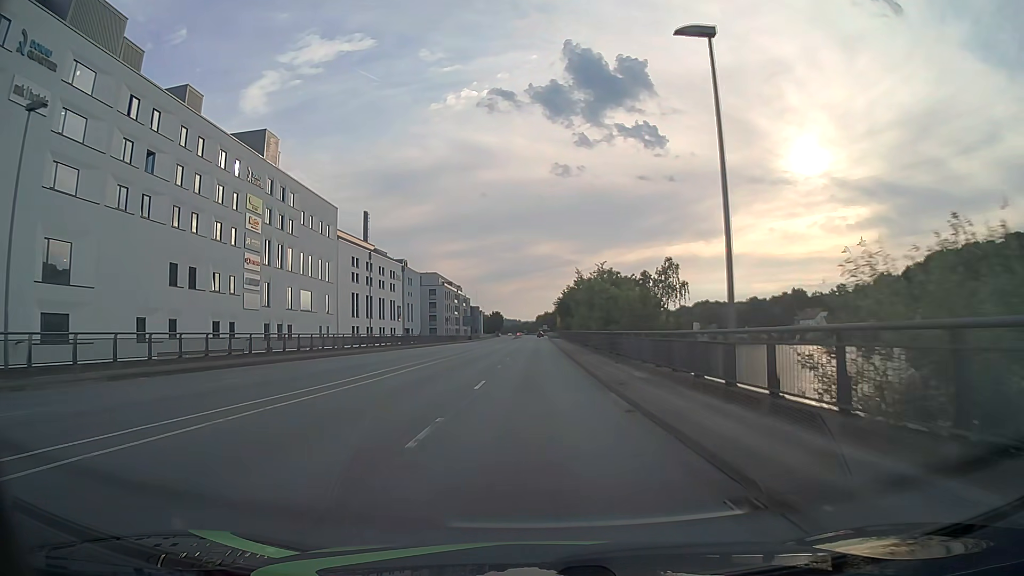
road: primary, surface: asphalt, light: Day
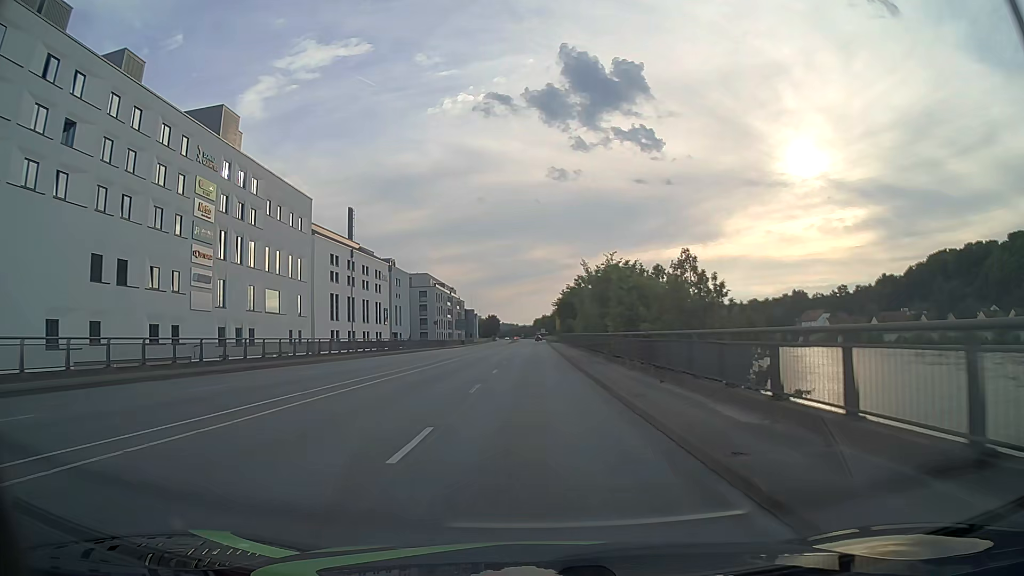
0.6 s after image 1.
(0.0, +9.8) m; 0°
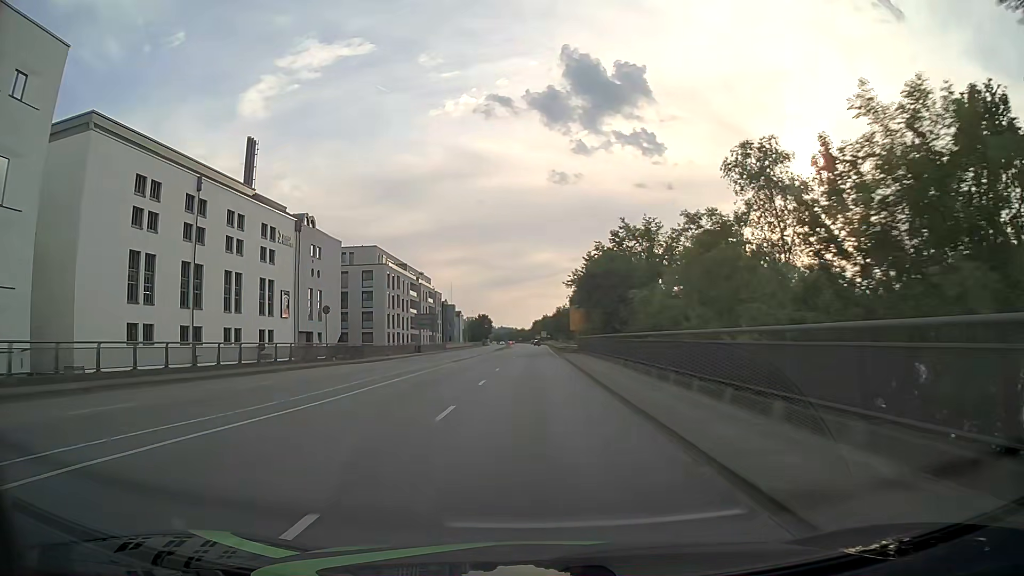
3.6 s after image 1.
(-0.1, +50.4) m; 0°
(0, +10) (0, +20) (0, +30) (0, +40) (0, +50) (0, +60) (0, +70) (0, +80) (0, +90) (0, +100) m
